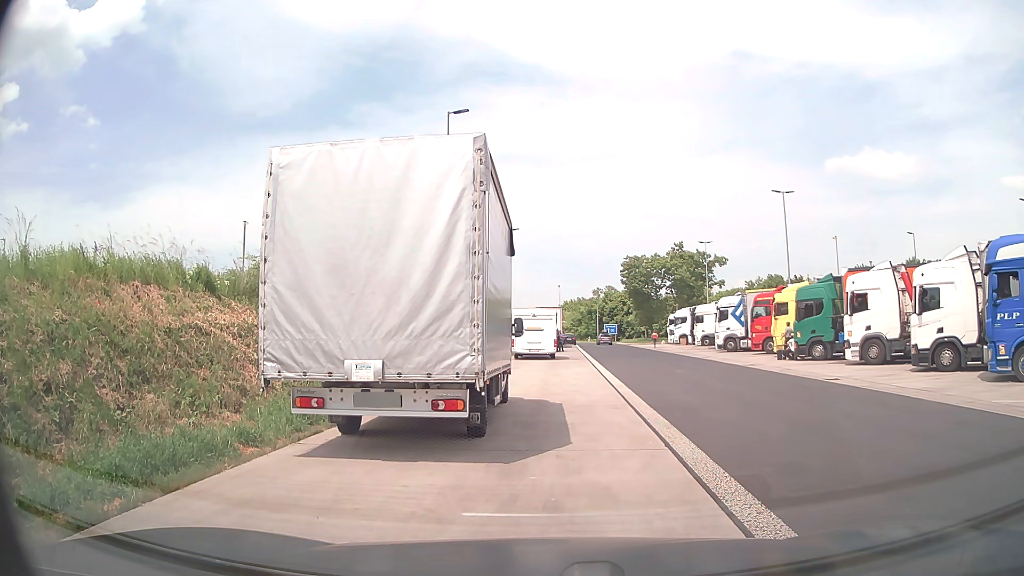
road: service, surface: asphalt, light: Day
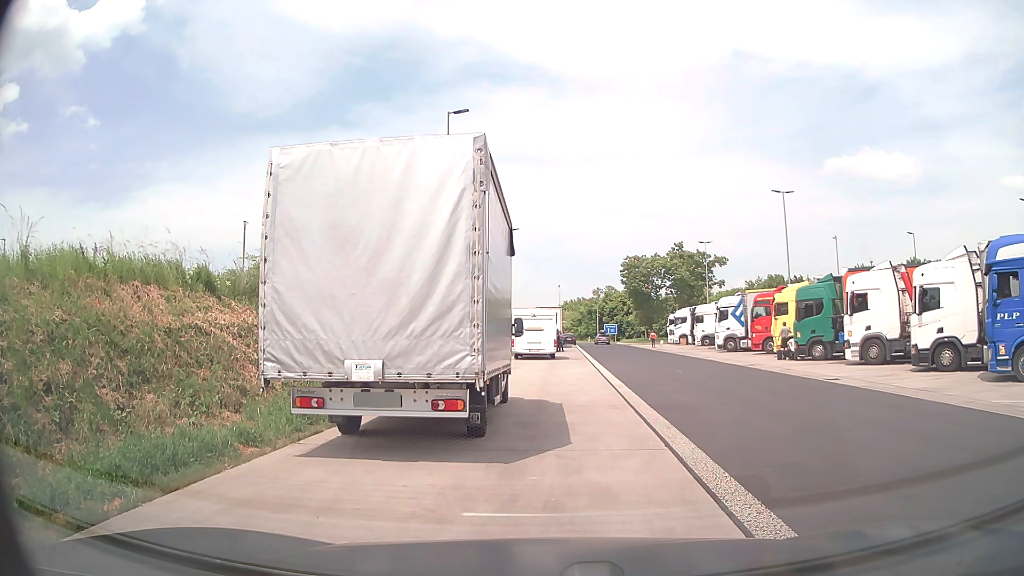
(0.0, 0.0) m; 0°
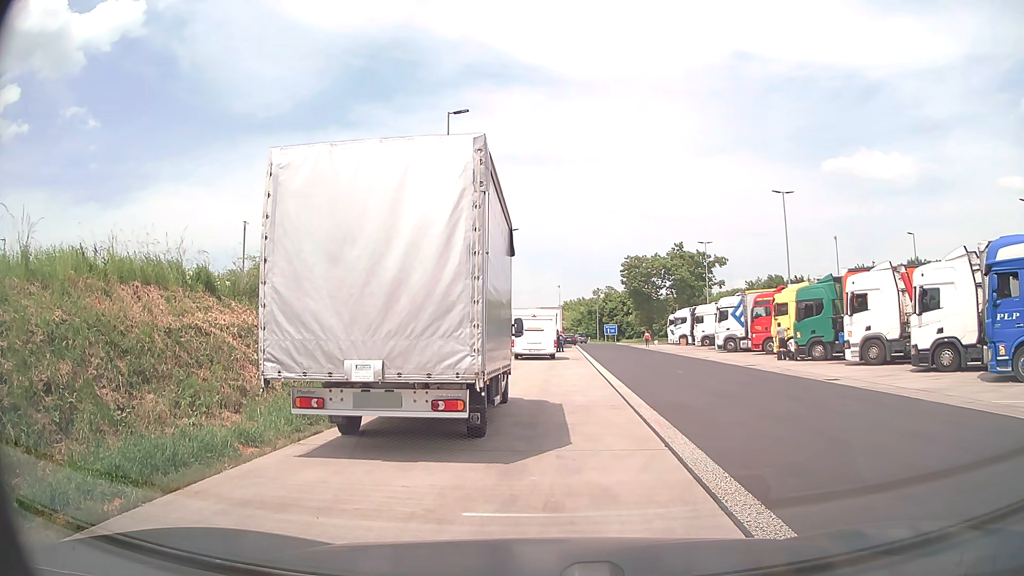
(0.0, 0.0) m; 0°
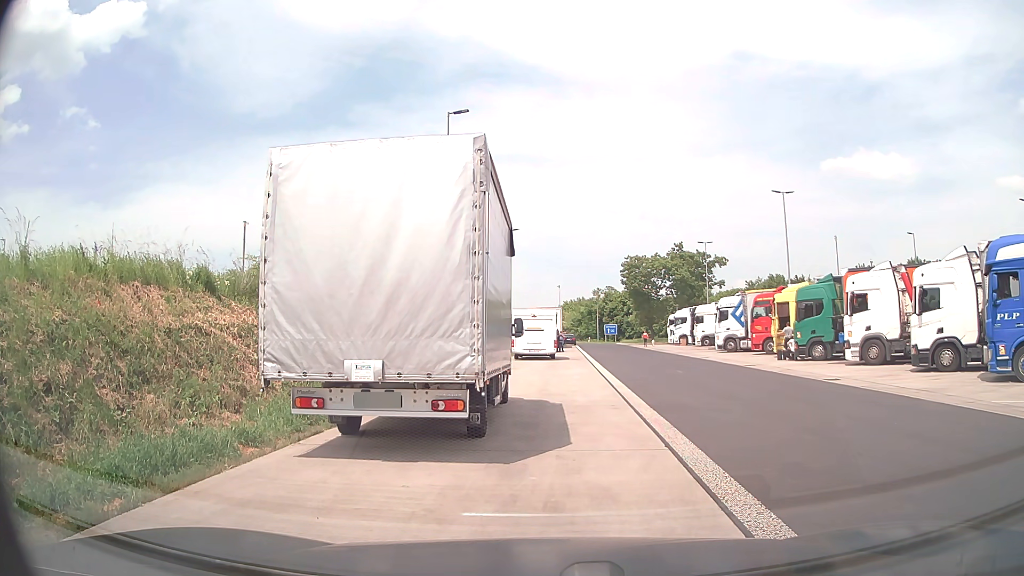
(0.0, 0.0) m; 0°
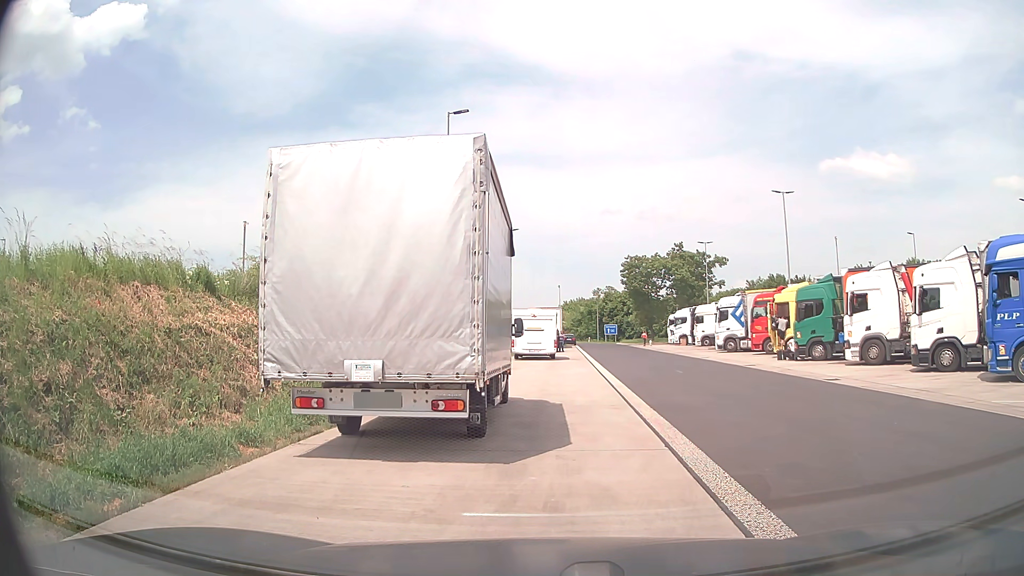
(0.0, 0.0) m; 0°
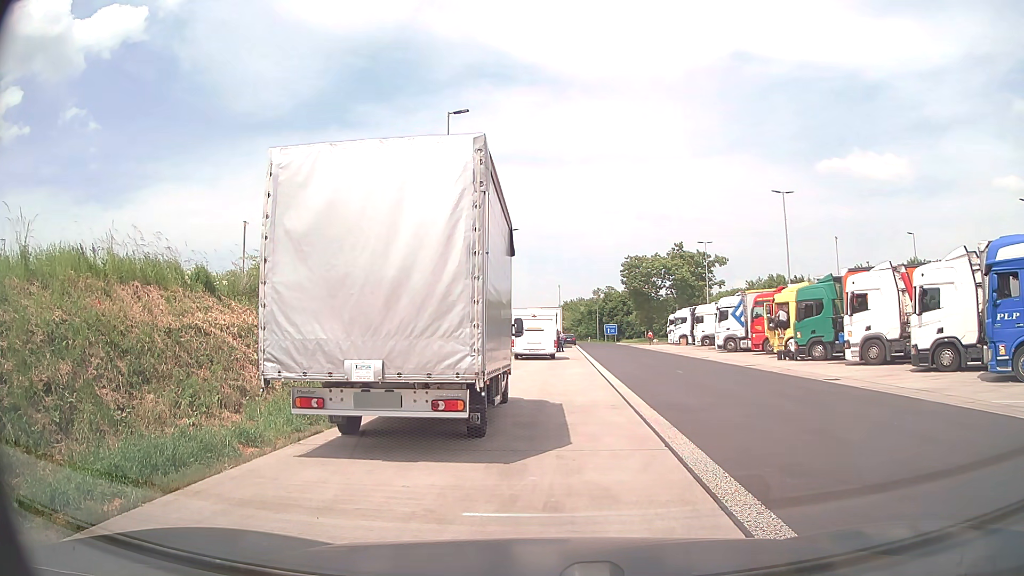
(0.0, 0.0) m; 0°
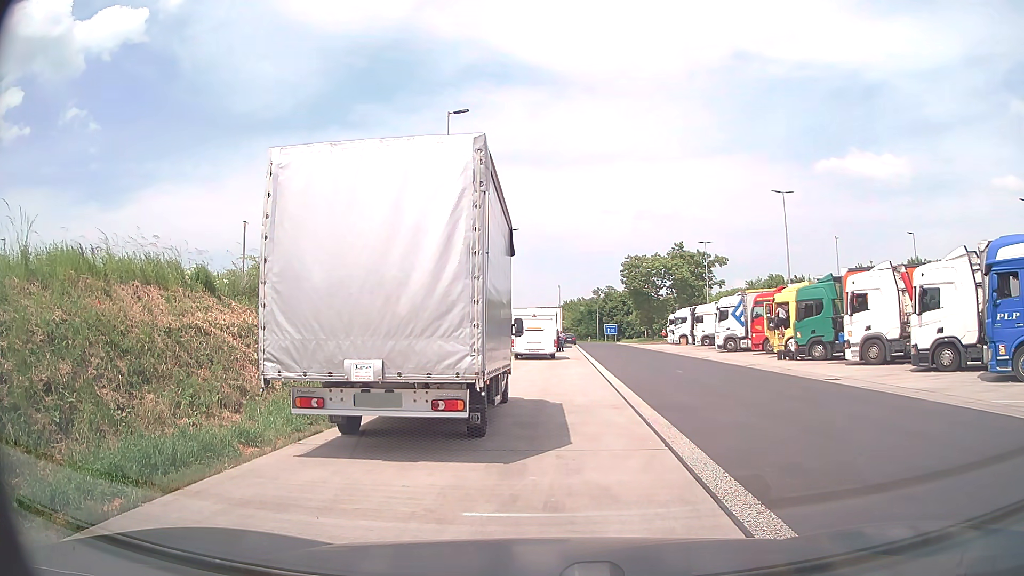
(0.0, 0.0) m; 0°
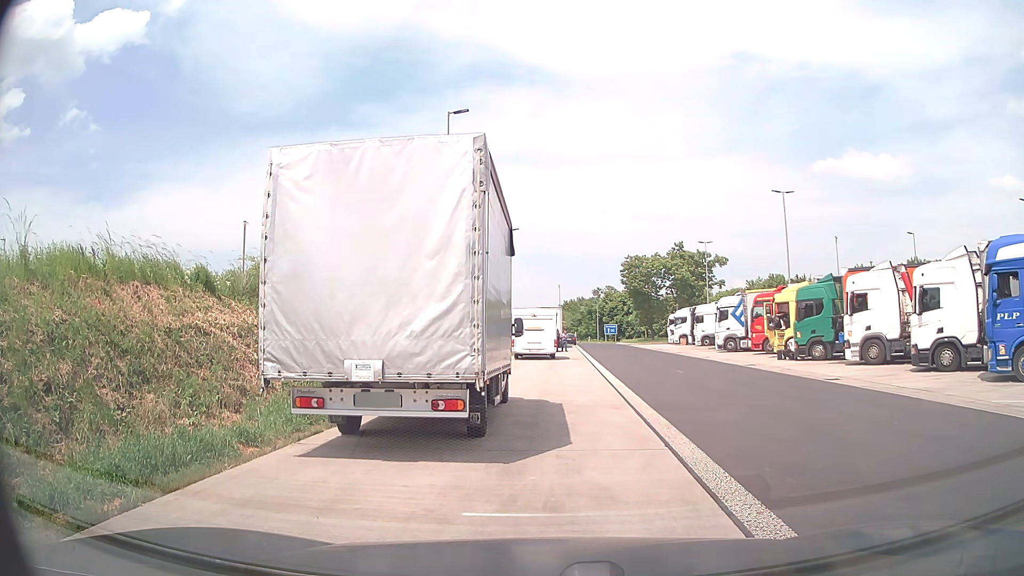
(0.0, 0.0) m; 0°
